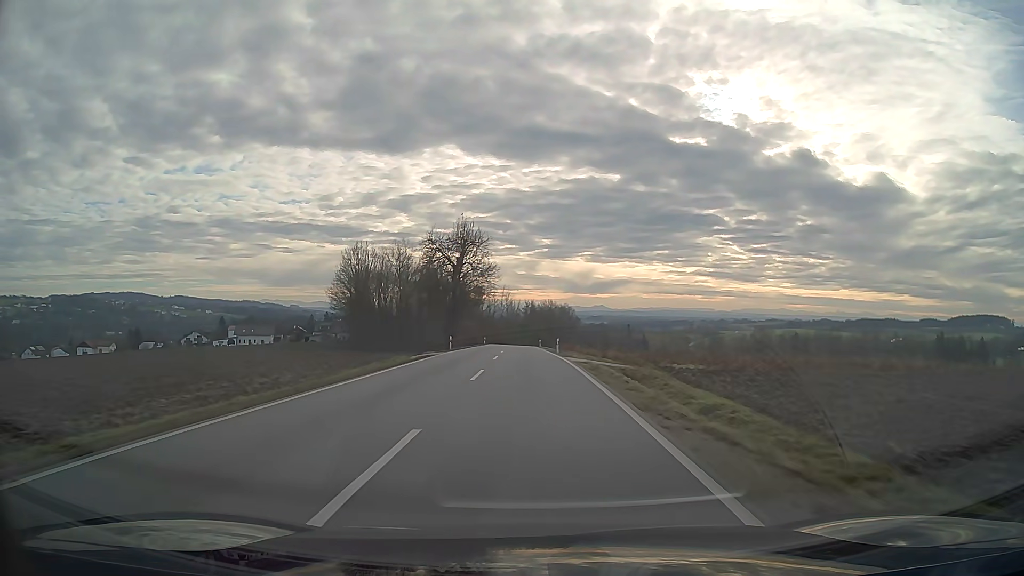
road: secondary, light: Day
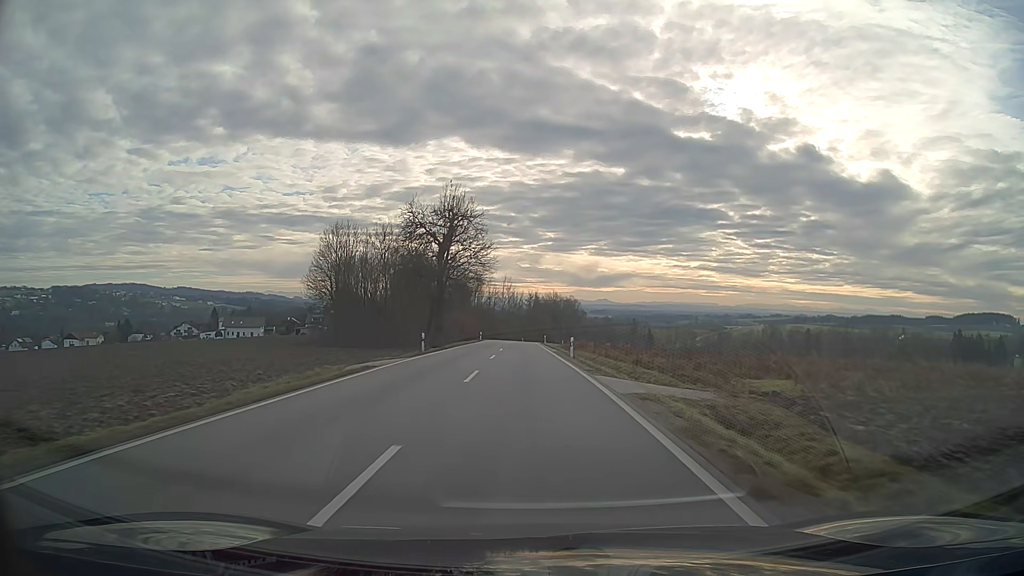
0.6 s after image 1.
(0.0, +13.3) m; 0°
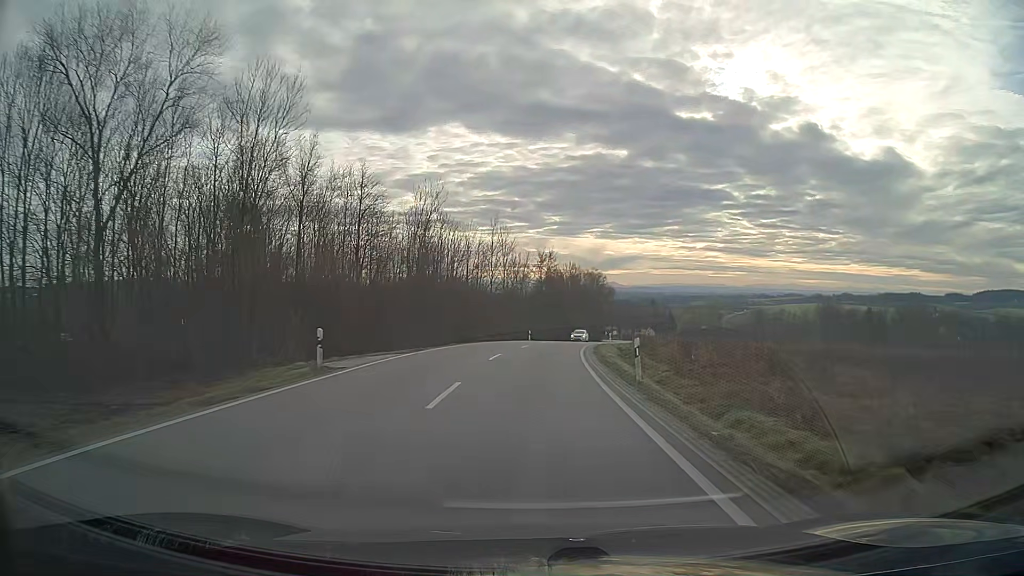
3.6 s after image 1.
(-0.7, +65.3) m; 0°
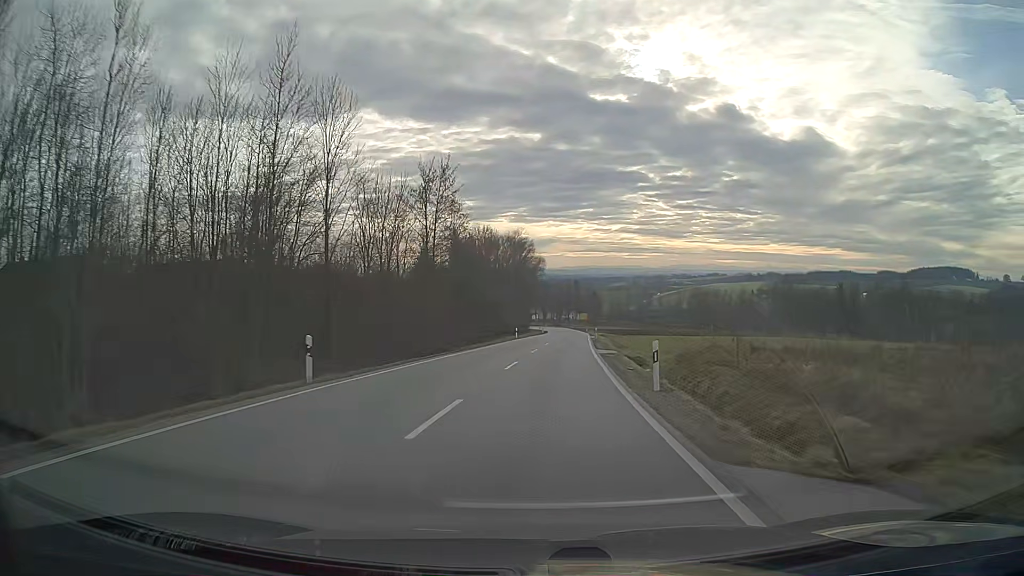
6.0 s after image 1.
(+3.2, +49.8) m; +8°
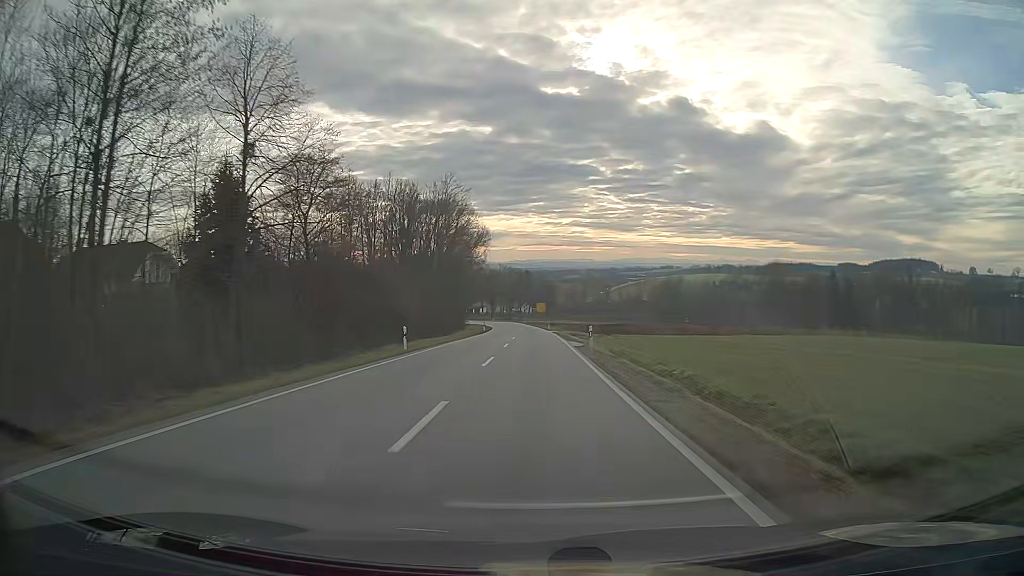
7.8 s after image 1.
(+1.4, +36.9) m; +4°
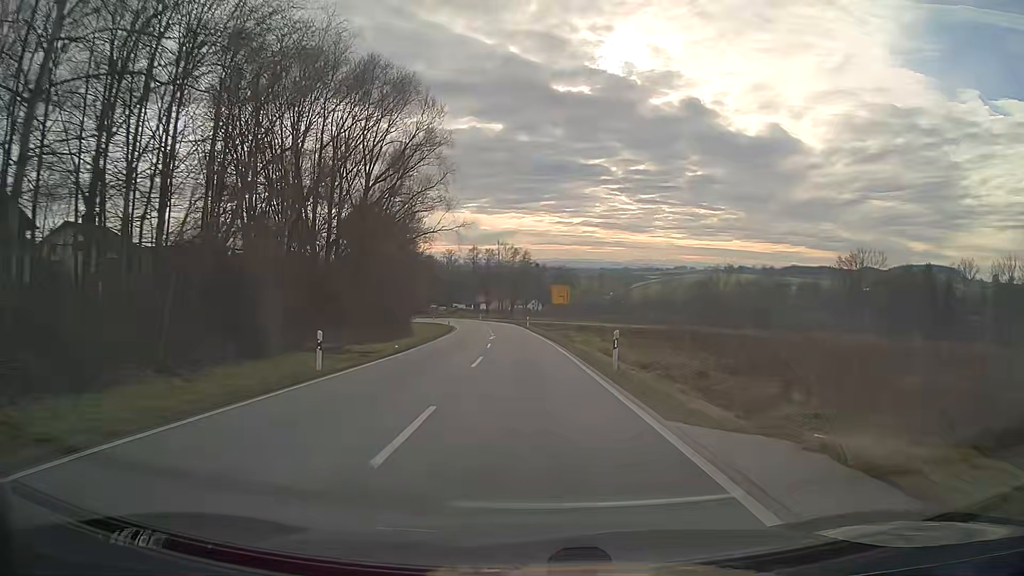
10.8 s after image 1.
(-0.2, +60.8) m; -1°
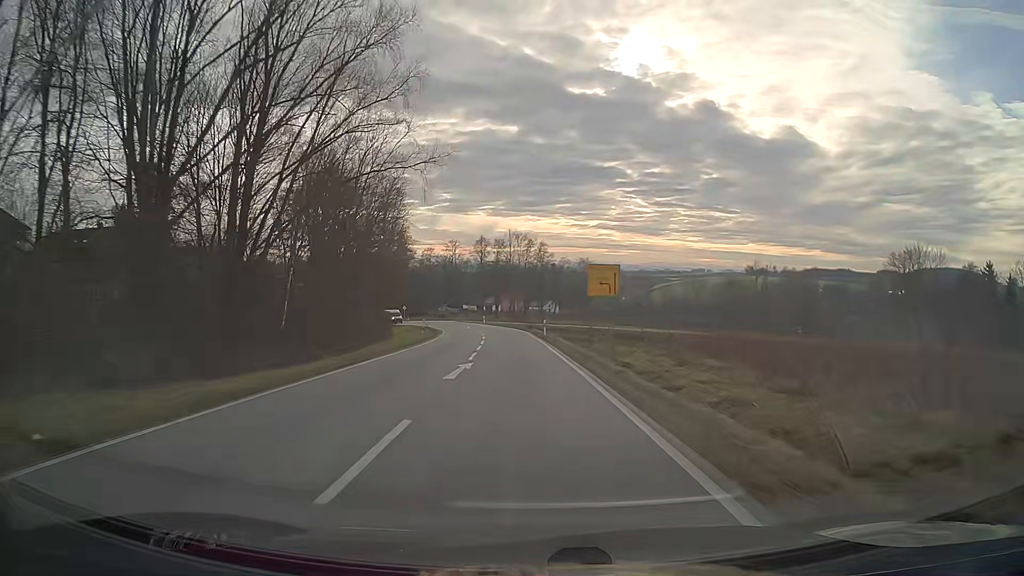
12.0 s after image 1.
(-0.2, +23.5) m; -1°
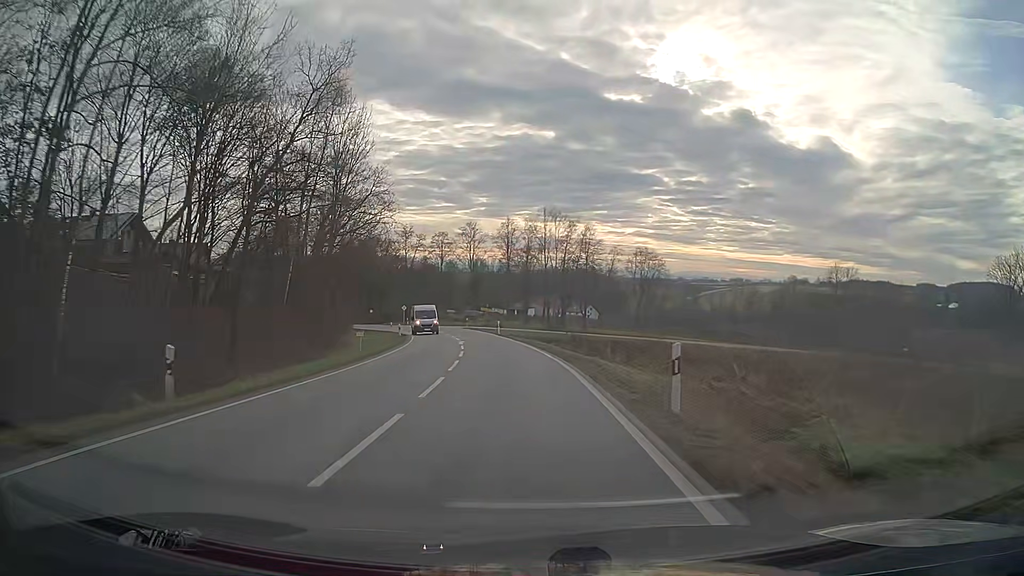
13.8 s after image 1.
(-0.8, +33.3) m; -4°
(0, +10) (-1, +20) (-2, +30) (-3, +40) (-4, +50) (-6, +60) (-9, +69) (-13, +79) (-17, +88) (-21, +97) m
